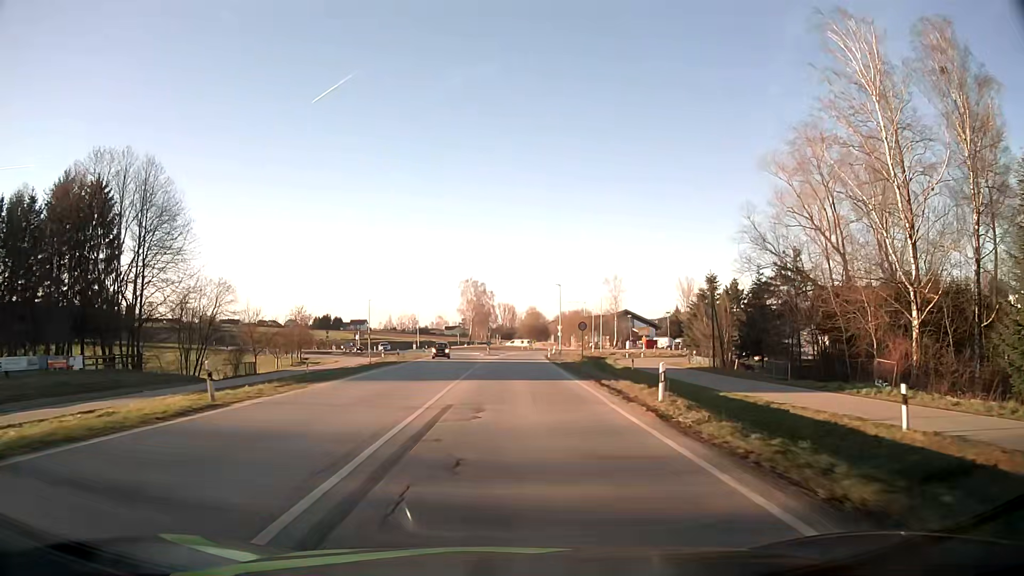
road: secondary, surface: asphalt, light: Day
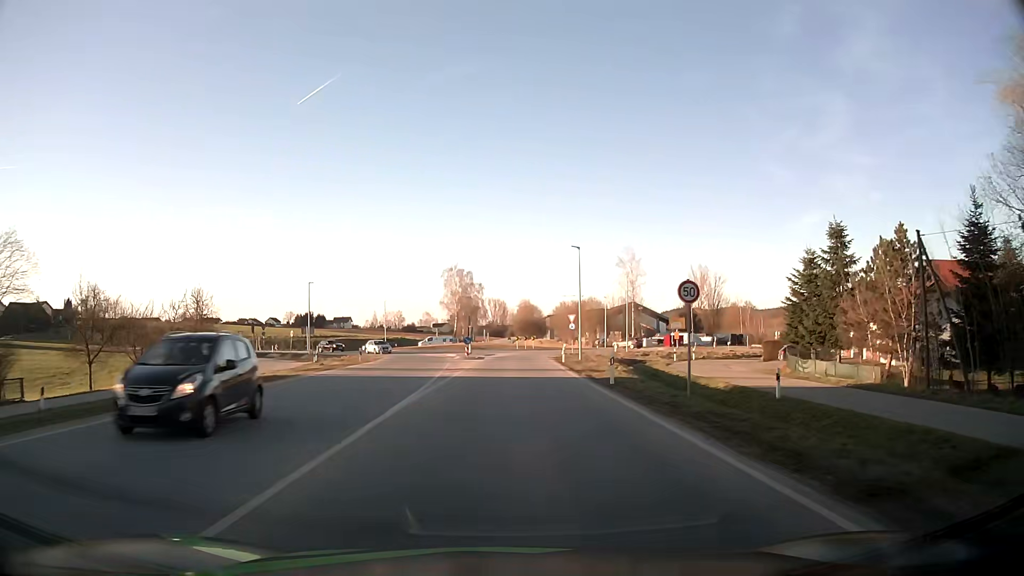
(+0.2, +27.9) m; +1°
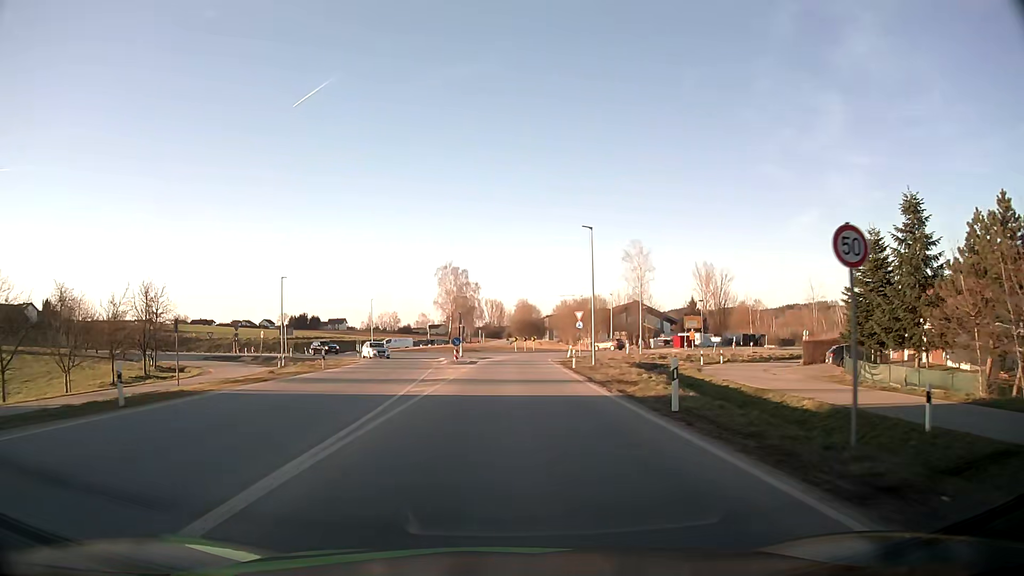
(0.0, +8.7) m; 0°
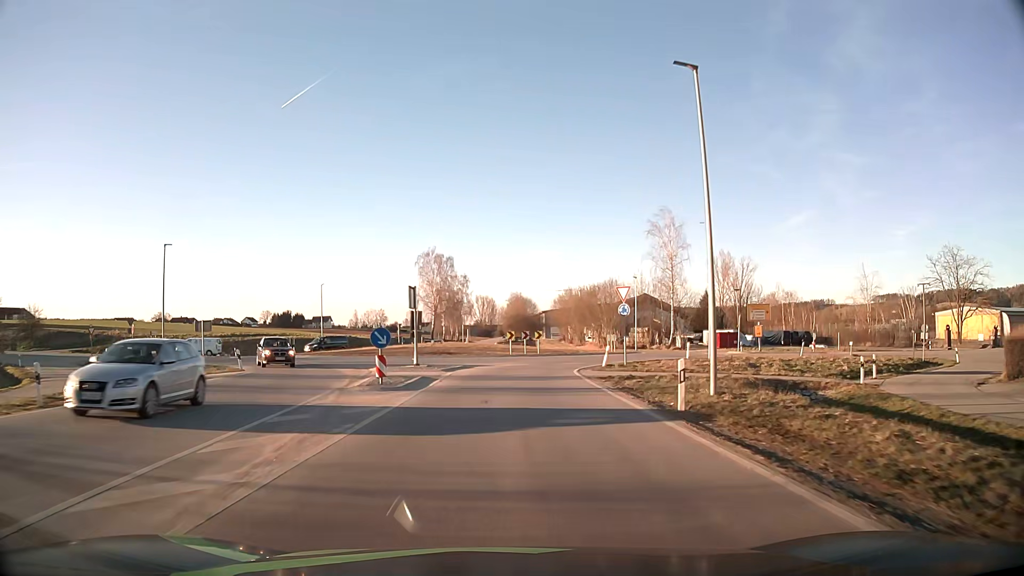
(+0.1, +23.6) m; 0°
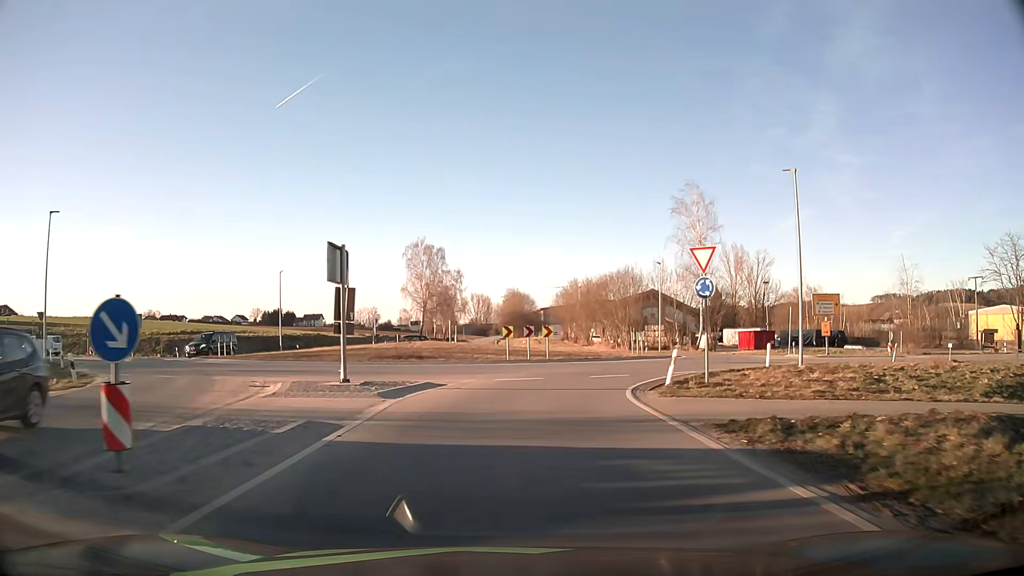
(+0.1, +13.2) m; 0°
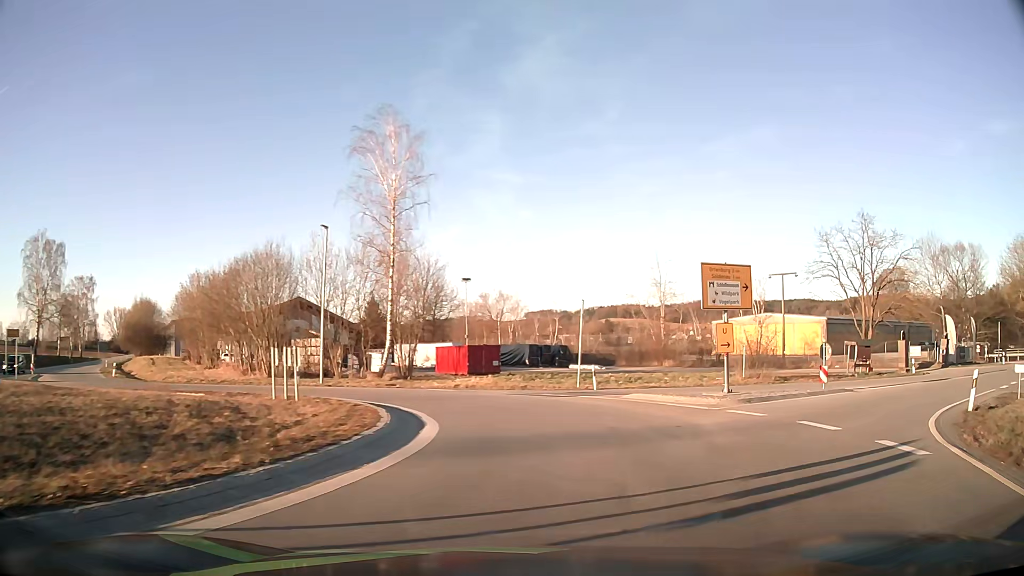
(+3.8, +25.9) m; +29°
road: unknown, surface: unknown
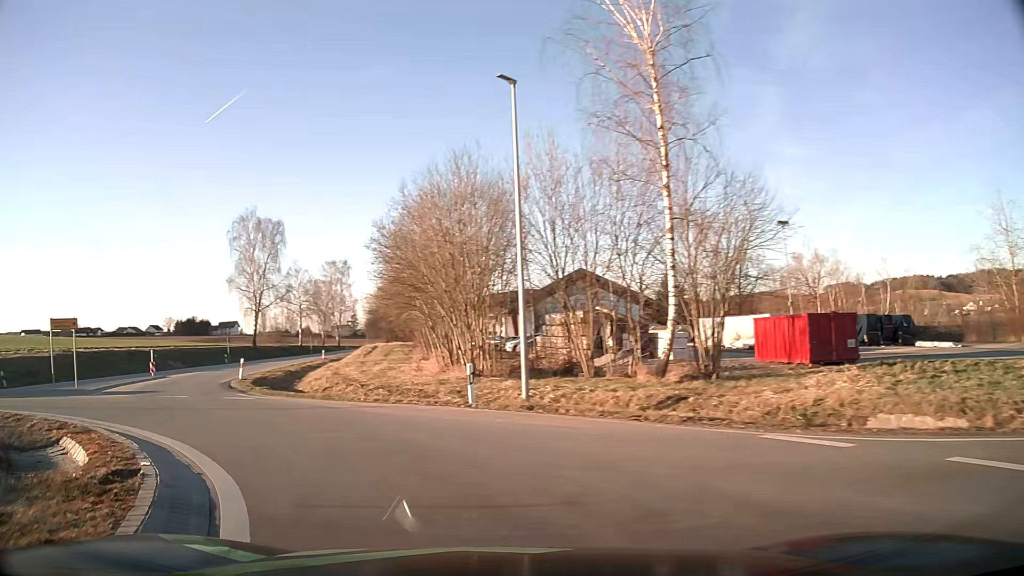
(-1.3, +18.7) m; -24°
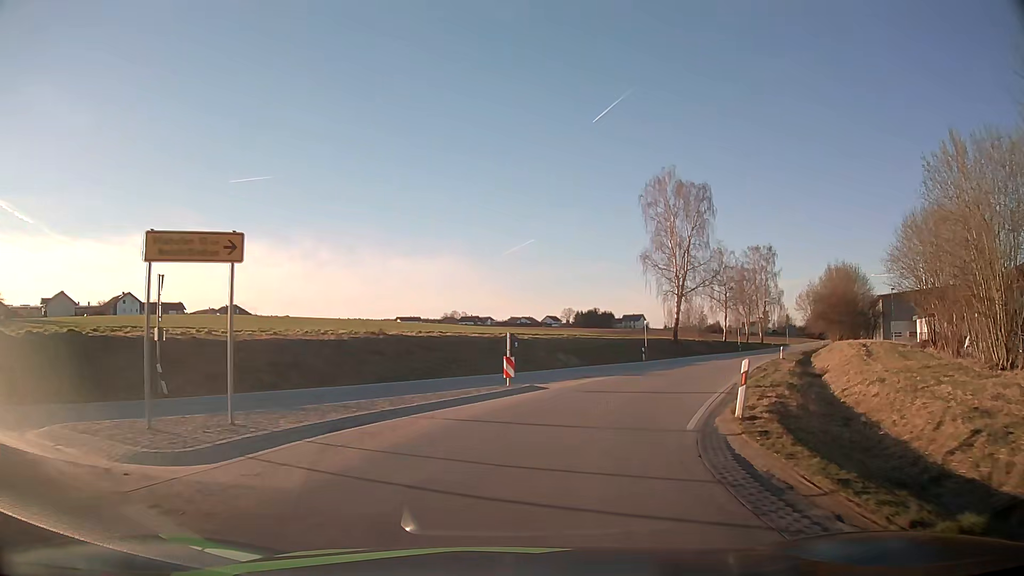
(-8.8, +19.2) m; -35°
